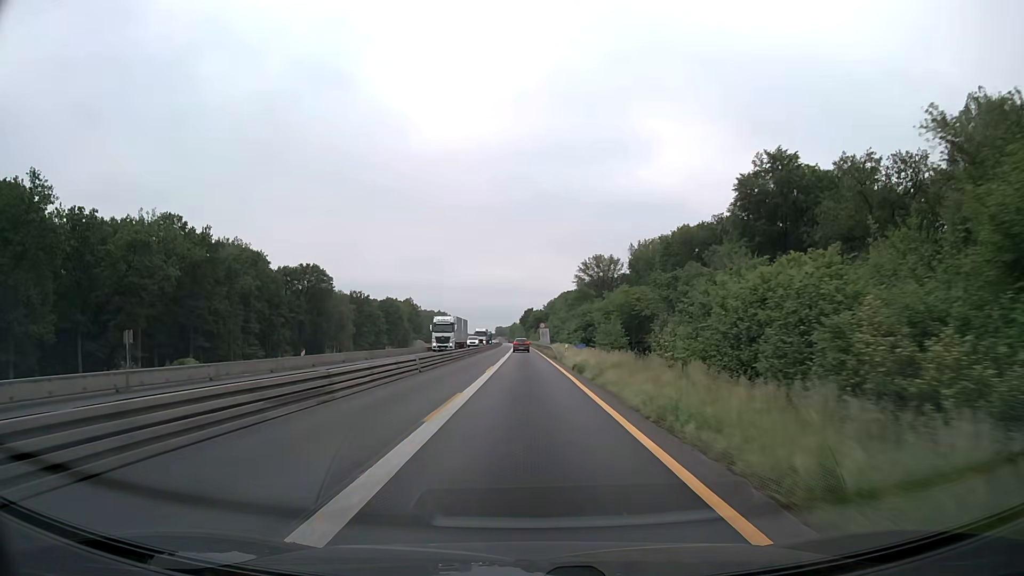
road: motorway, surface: asphalt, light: Day
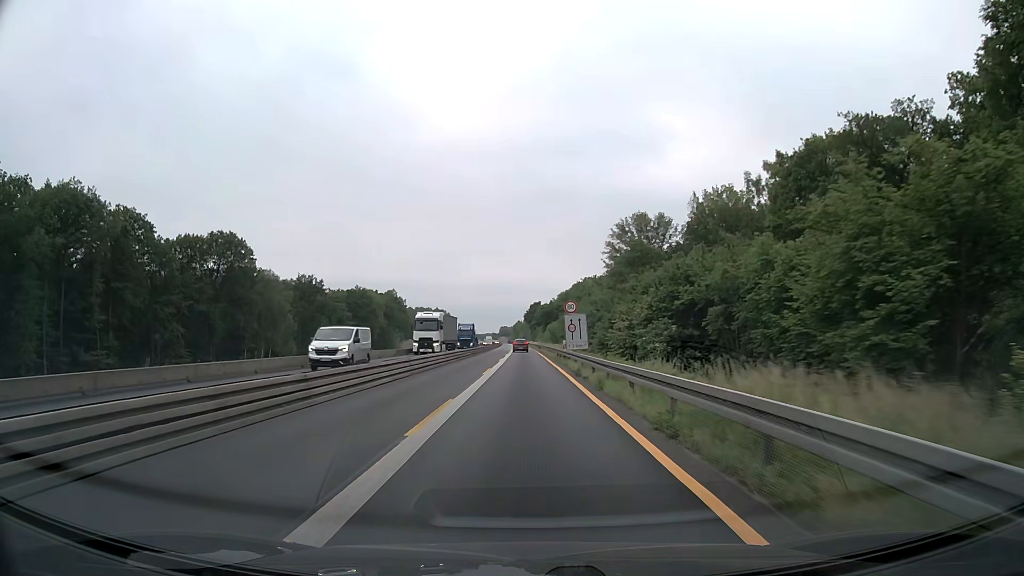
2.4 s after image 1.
(-0.2, +51.5) m; -1°
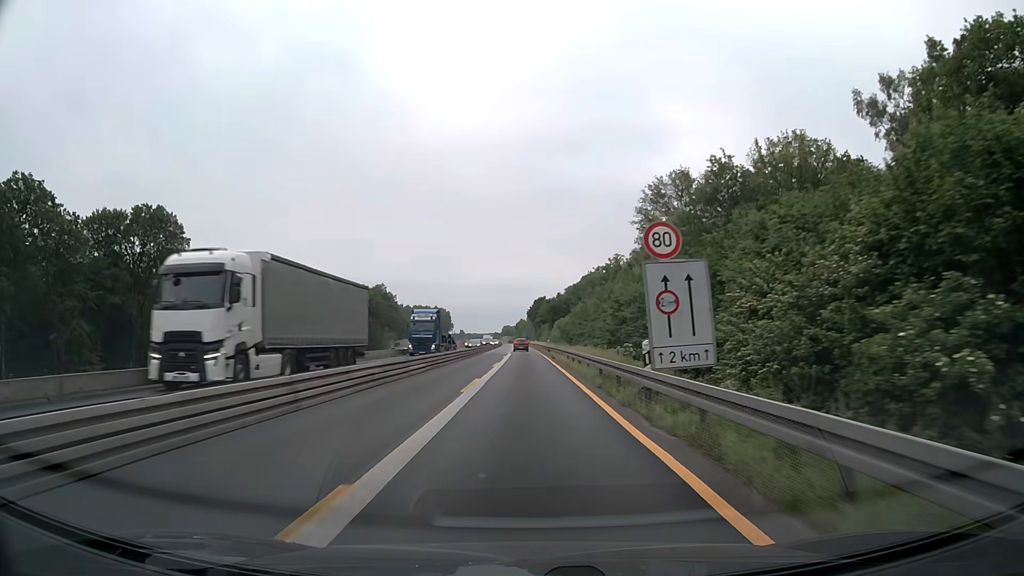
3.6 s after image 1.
(0.0, +25.8) m; 0°
(0, +10) (0, +20) (0, +30) (0, +40) (0, +50) (0, +60) (0, +70) (0, +80) (-1, +90) (-1, +100) m
